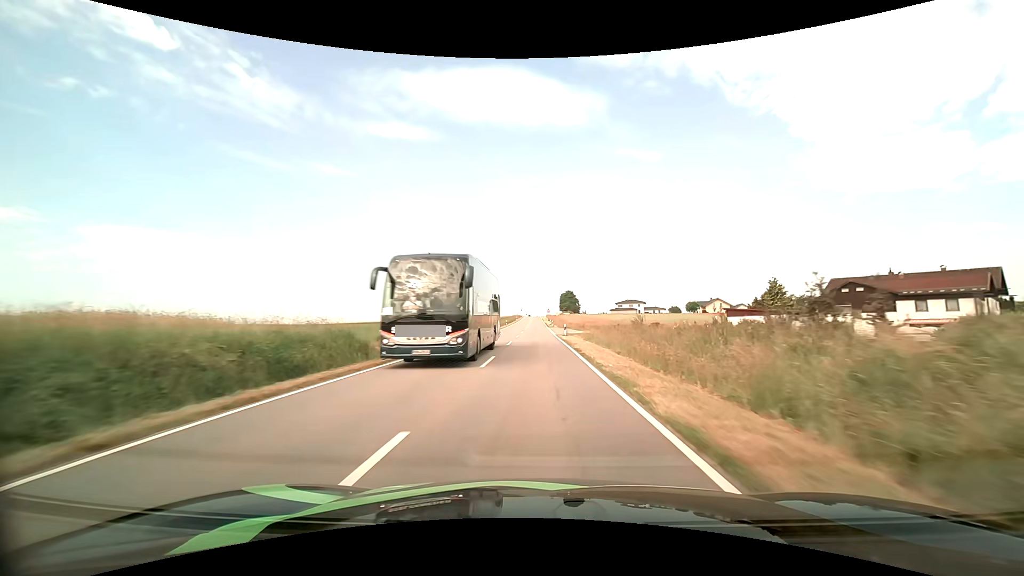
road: tertiary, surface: asphalt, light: Day
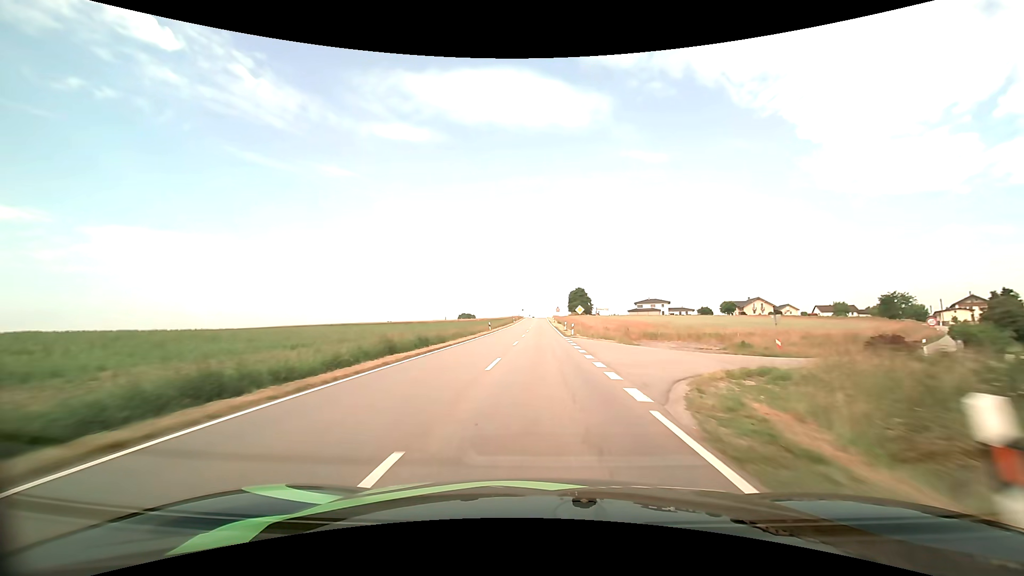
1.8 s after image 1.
(-0.3, +38.1) m; -1°
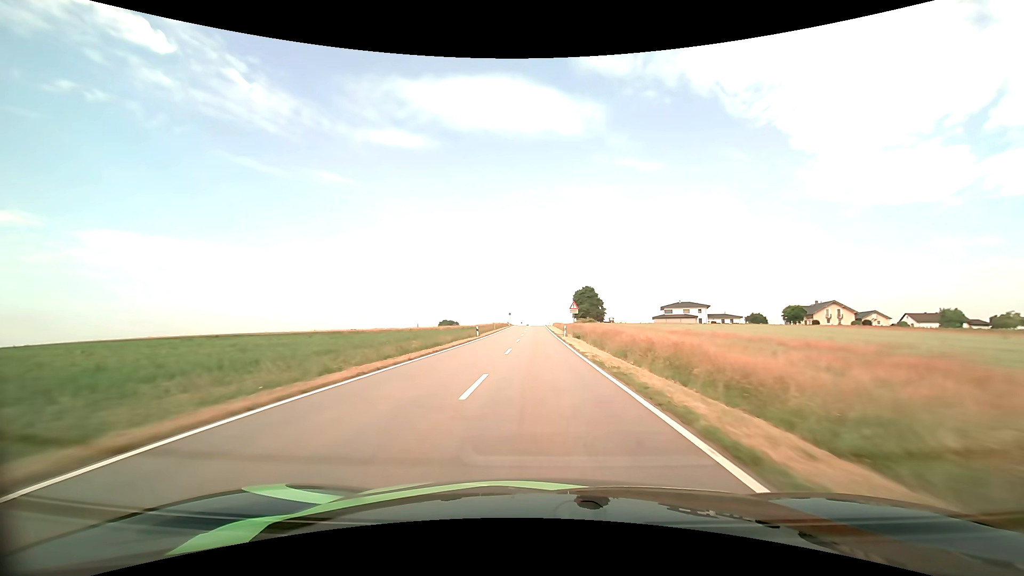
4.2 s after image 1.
(+0.1, +54.3) m; +1°
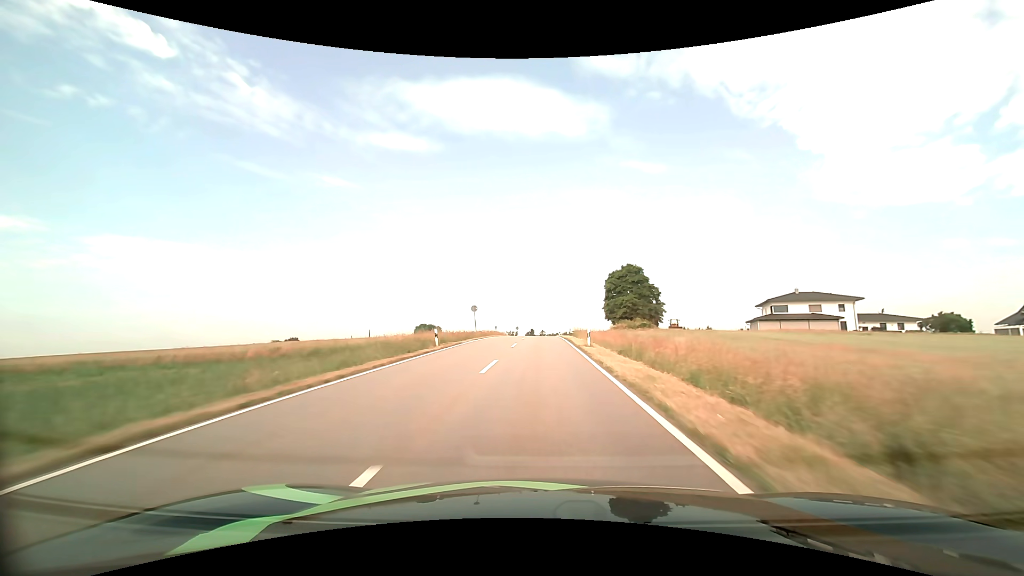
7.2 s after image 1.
(-0.1, +70.4) m; -1°
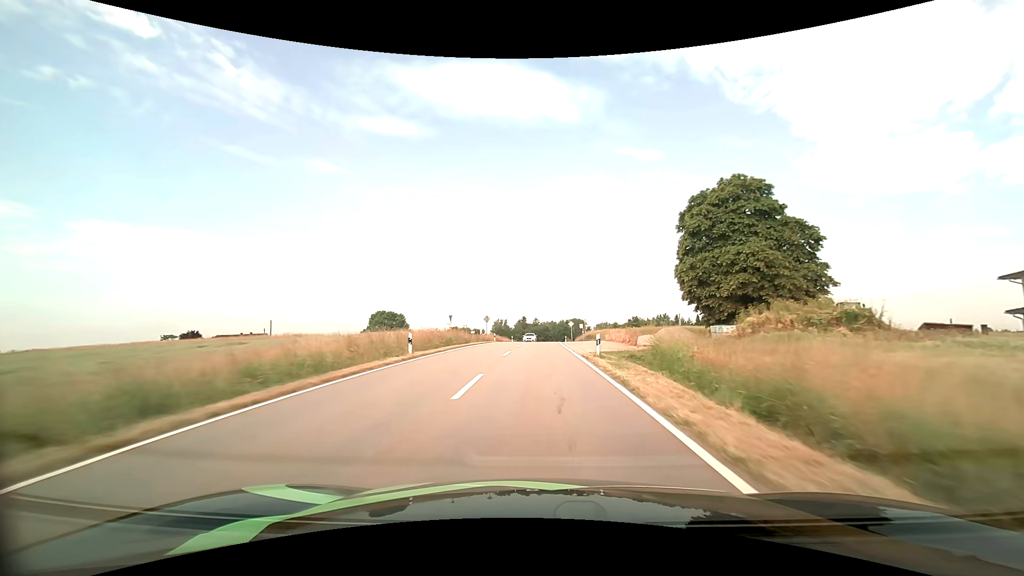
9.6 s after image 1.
(+0.3, +53.5) m; +1°
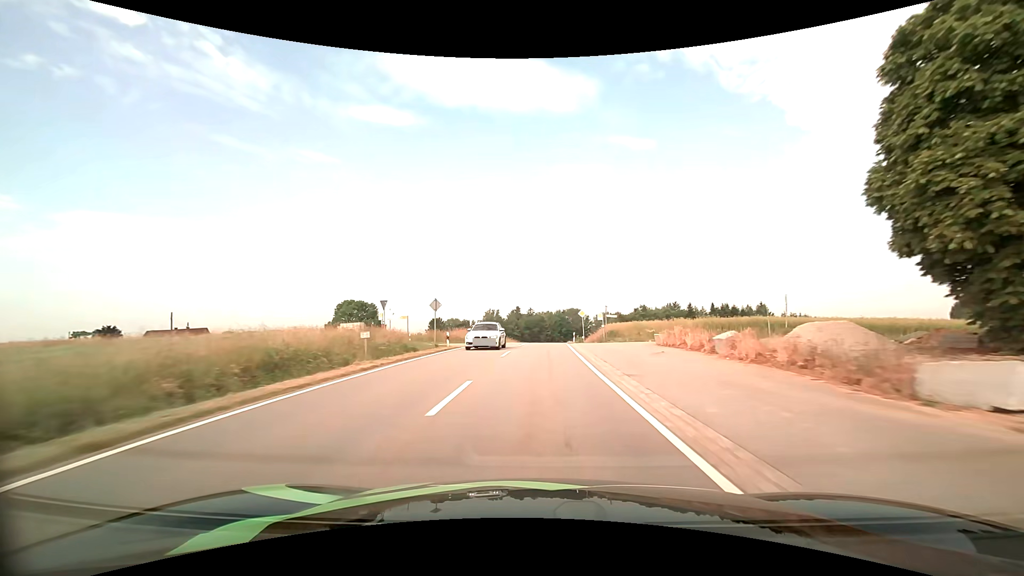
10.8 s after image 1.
(+0.1, +26.0) m; 0°
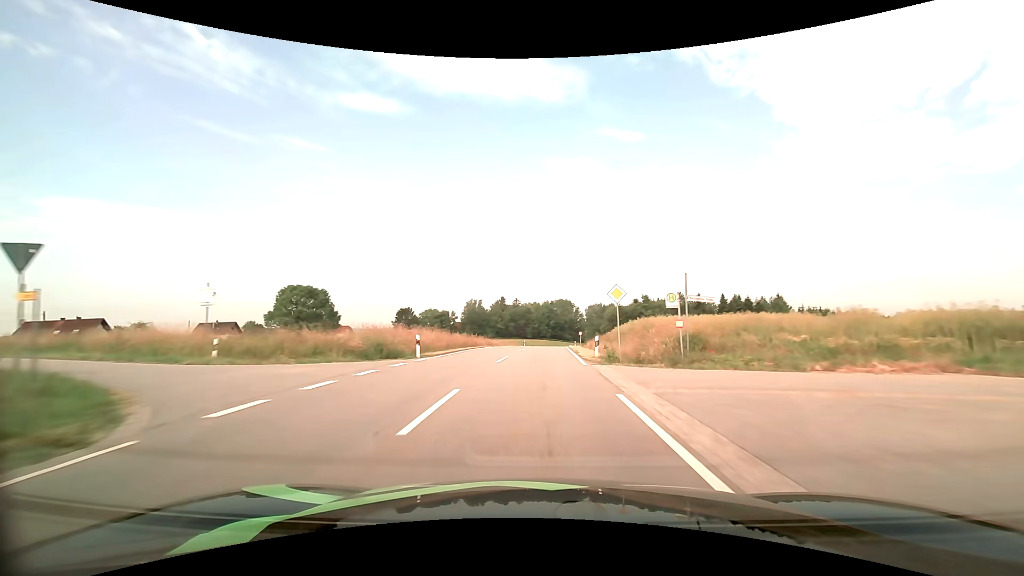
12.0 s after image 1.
(+0.2, +26.1) m; +1°
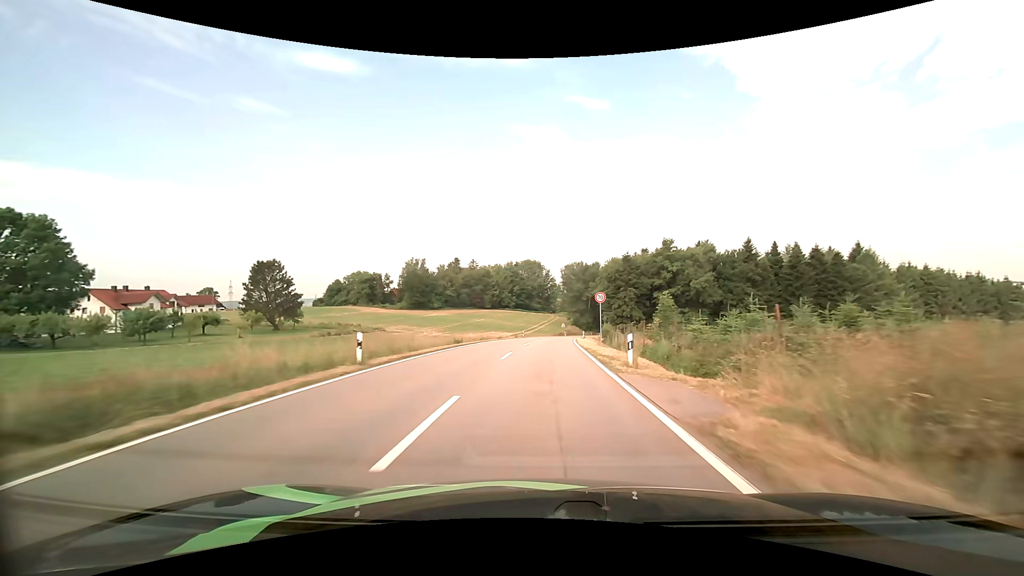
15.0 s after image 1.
(+2.1, +62.7) m; +4°
(0, +10) (0, +20) (+1, +30) (+1, +40) (+2, +50) (+3, +60) (+4, +70) (+5, +80) (+7, +90) (+8, +100) m
